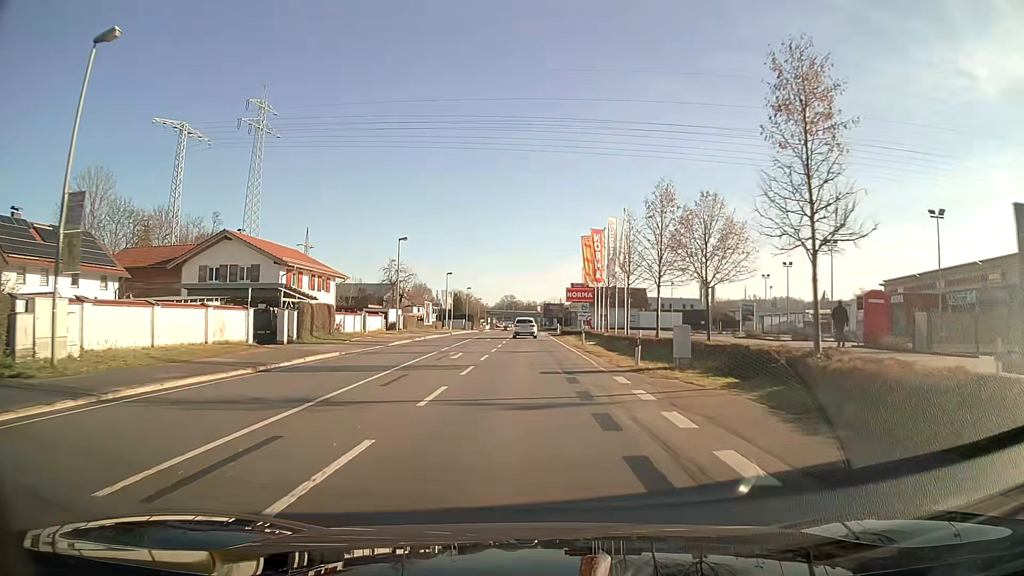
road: primary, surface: asphalt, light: Day
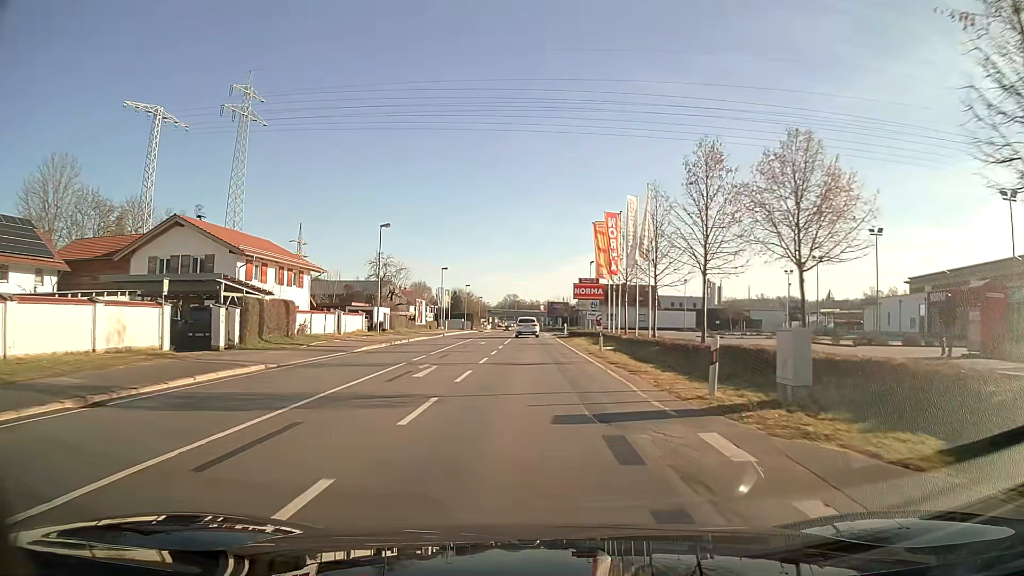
(0.0, +7.9) m; 0°
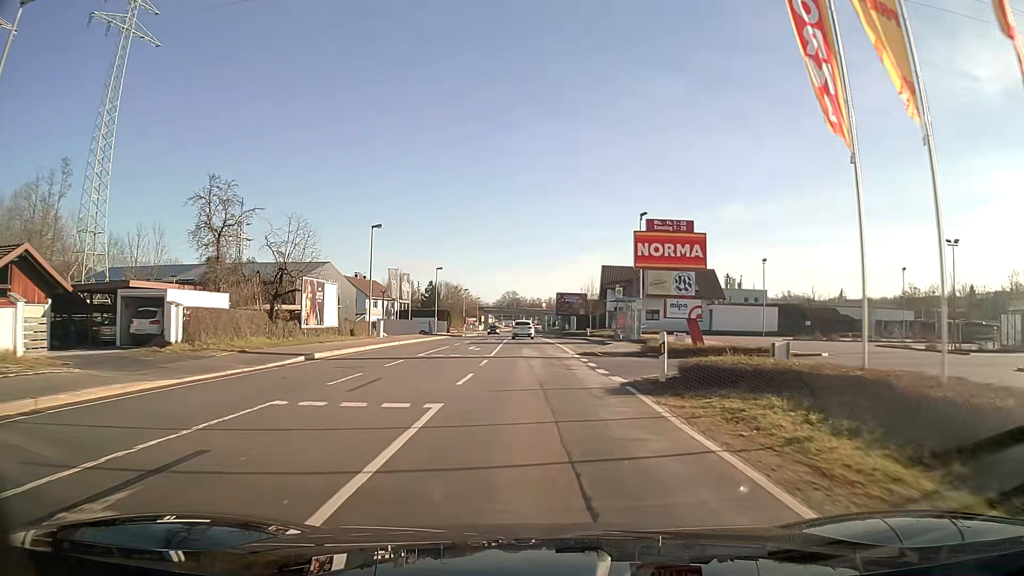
(0.0, +38.1) m; 0°
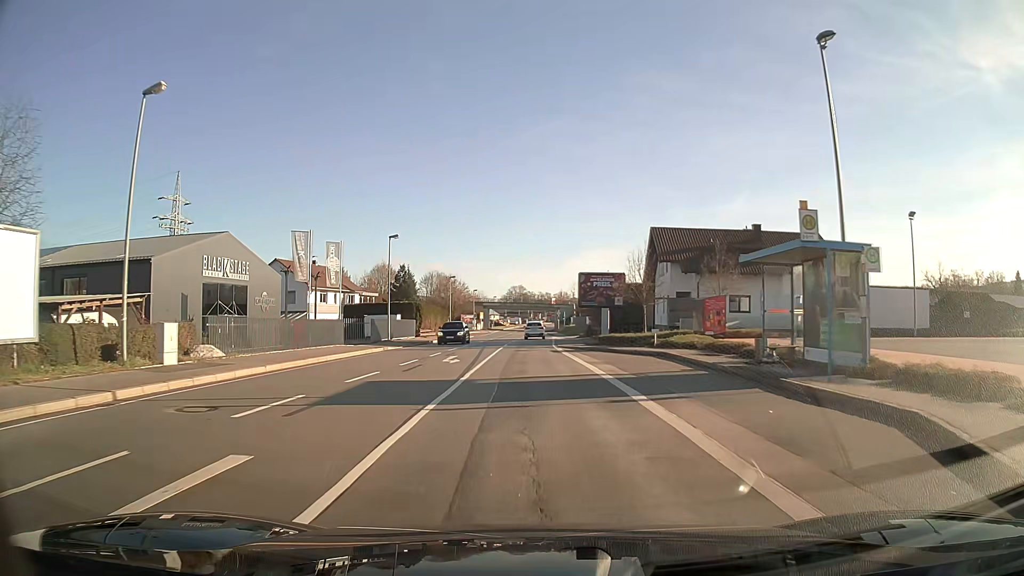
(-0.2, +30.2) m; -1°
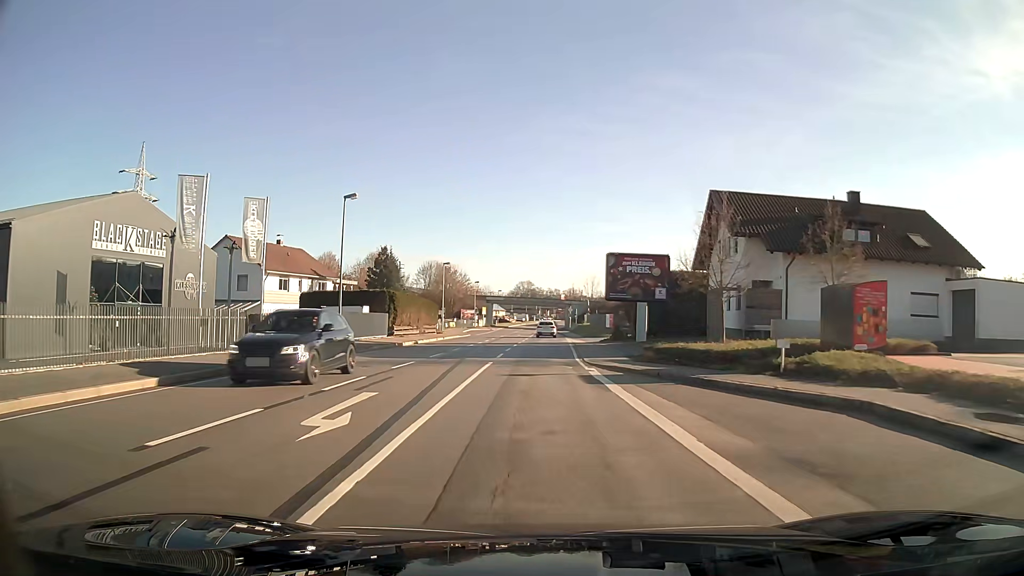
(-0.1, +15.1) m; 0°
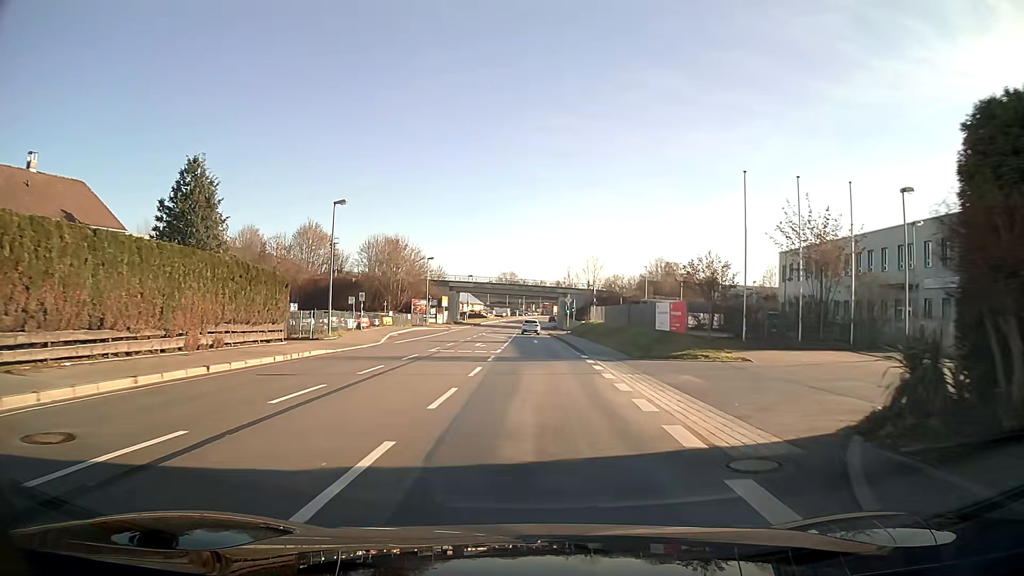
(+0.6, +38.1) m; +1°
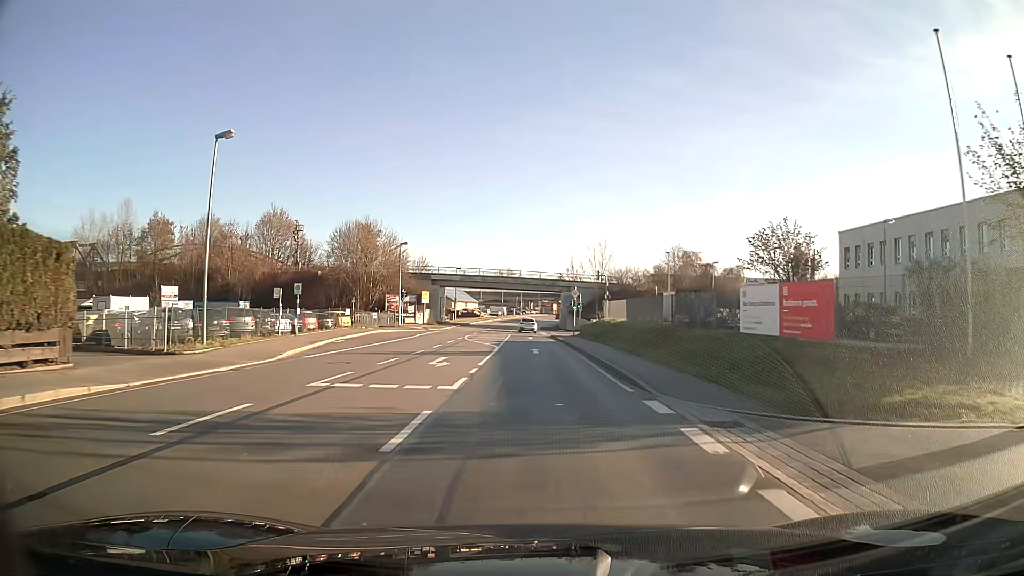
(0.0, +15.5) m; 0°
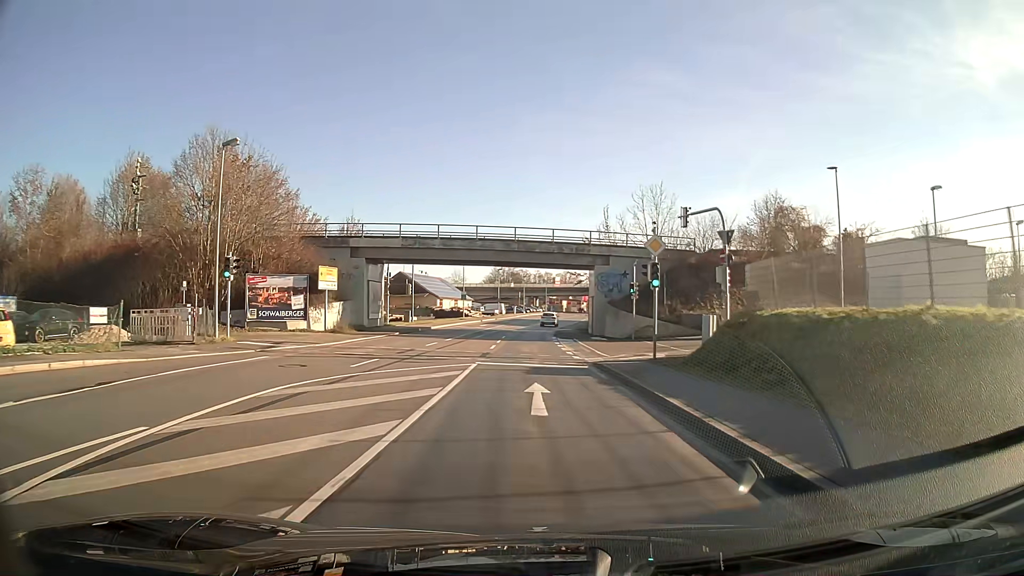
(-0.1, +39.5) m; 0°
